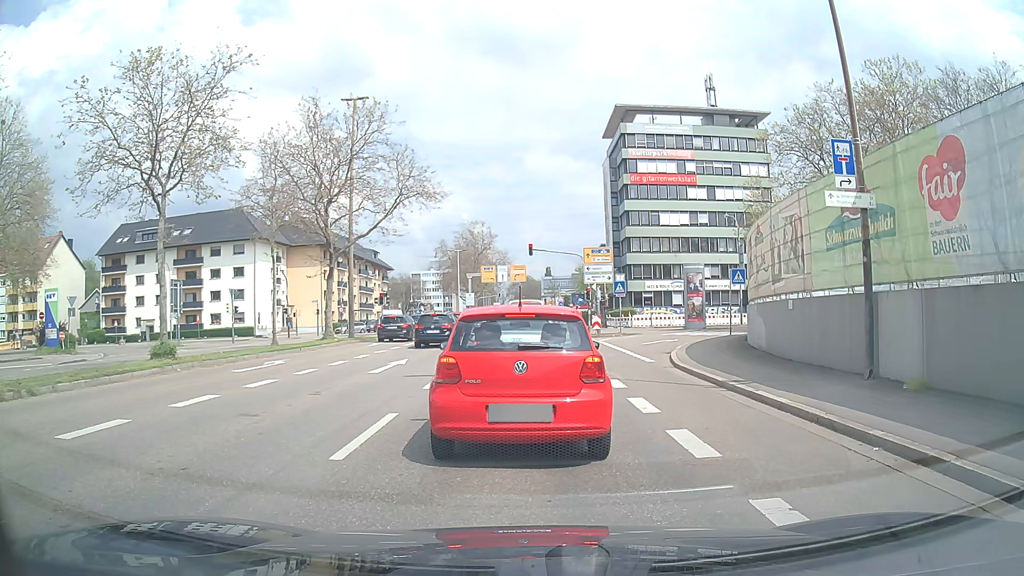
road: secondary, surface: asphalt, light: Day
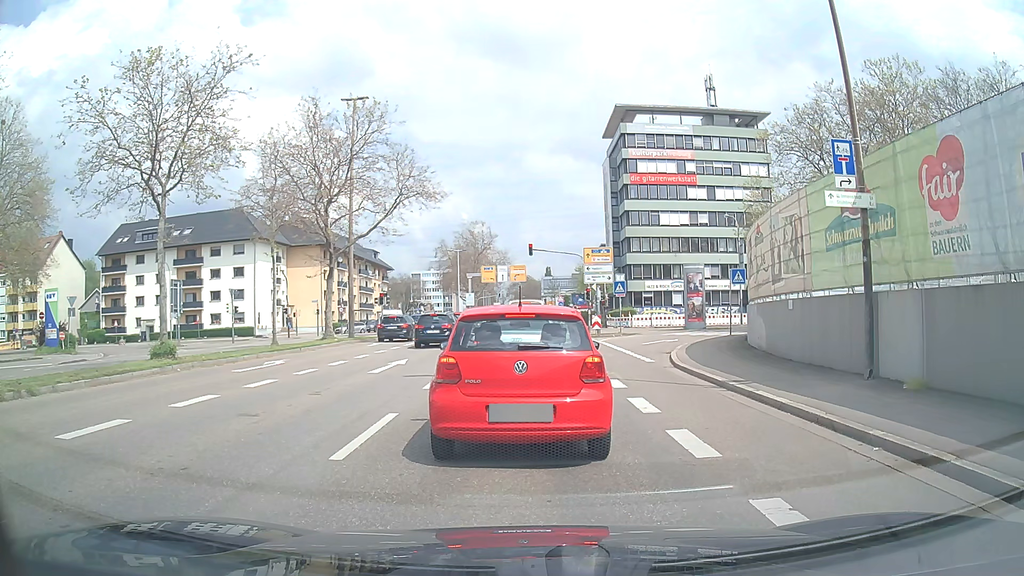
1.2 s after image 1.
(0.0, 0.0) m; 0°
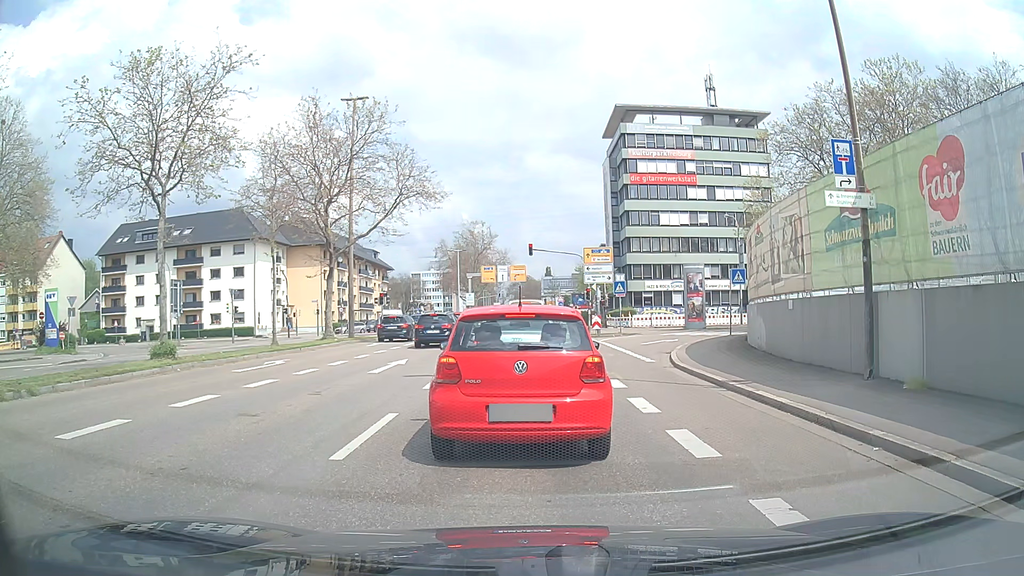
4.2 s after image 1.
(0.0, 0.0) m; 0°
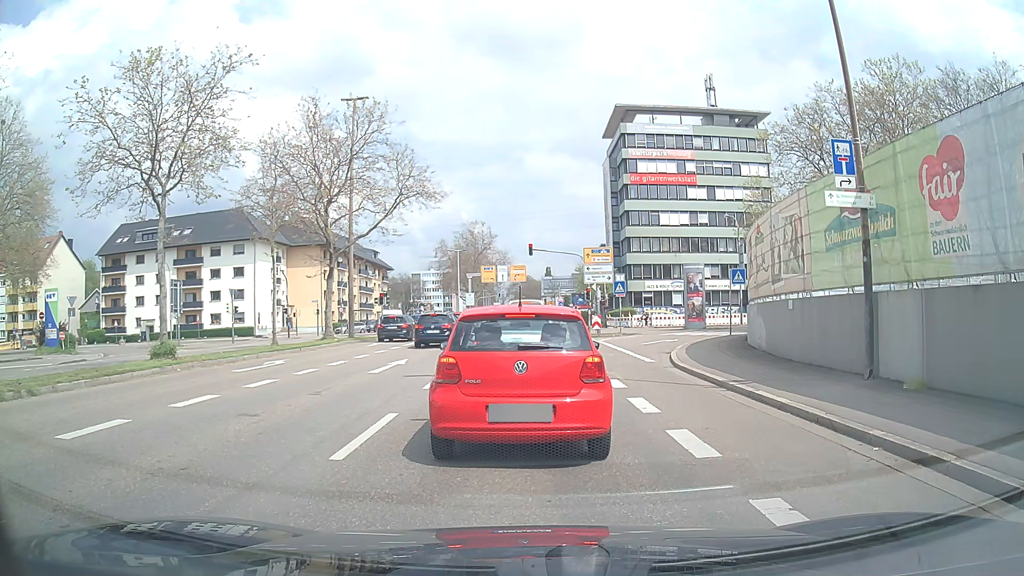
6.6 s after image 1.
(0.0, 0.0) m; 0°
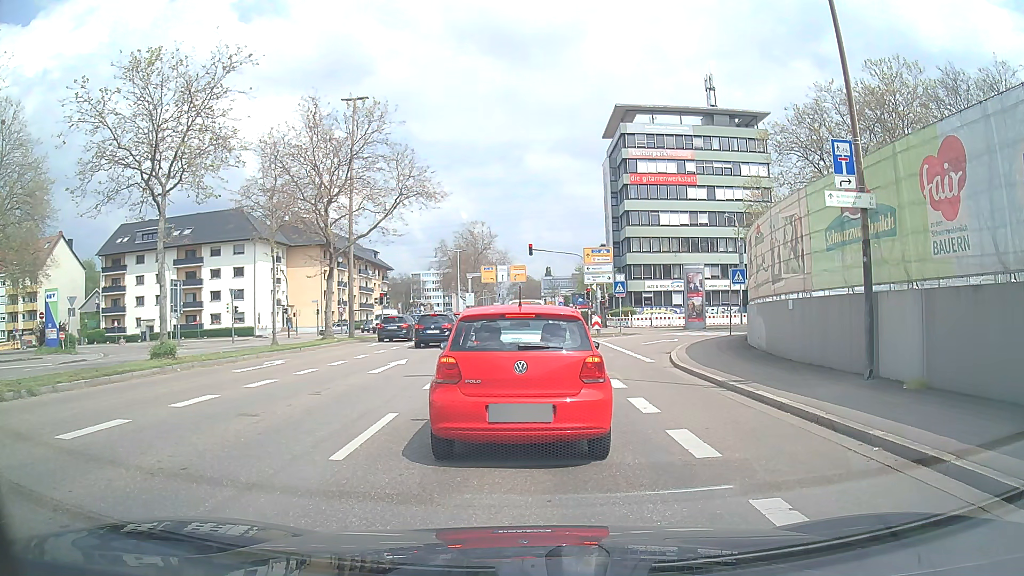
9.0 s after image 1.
(0.0, 0.0) m; 0°
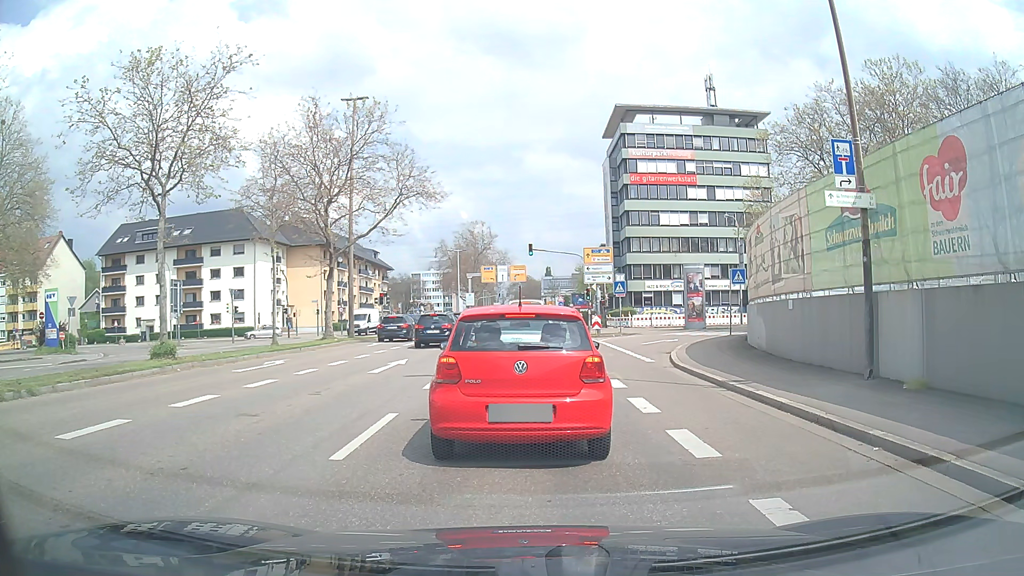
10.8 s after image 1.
(0.0, 0.0) m; 0°
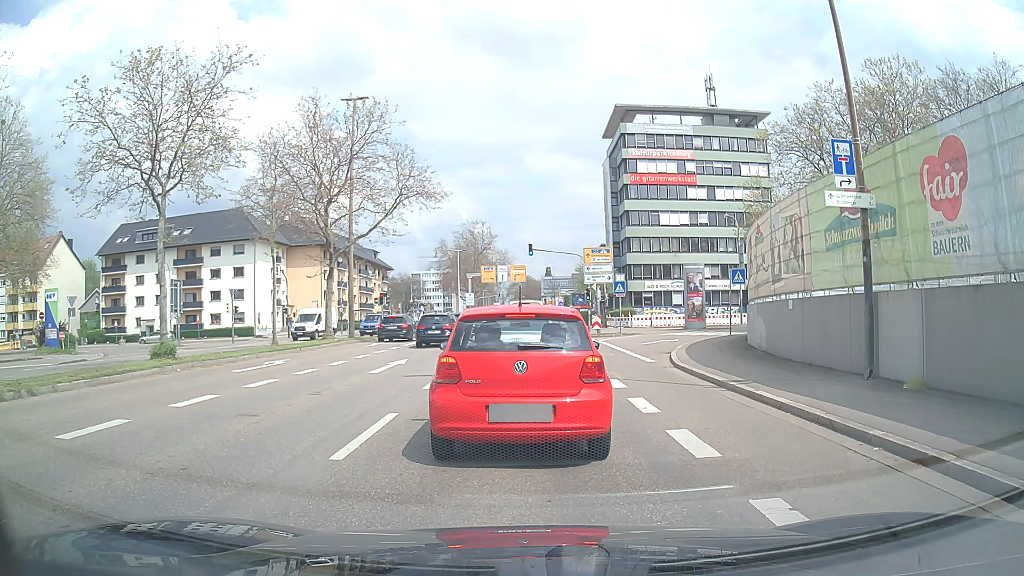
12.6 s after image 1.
(0.0, 0.0) m; 0°
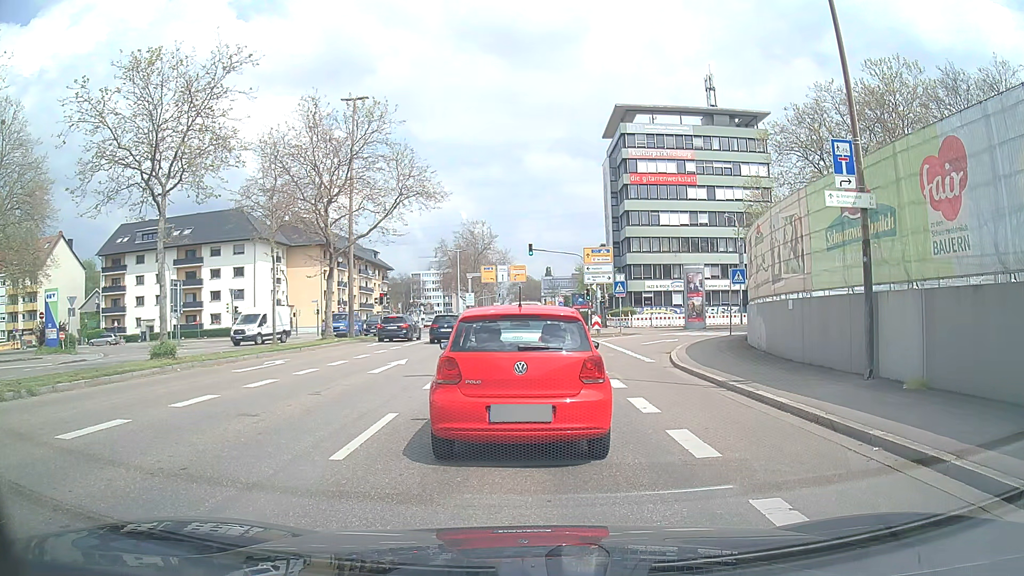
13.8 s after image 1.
(0.0, 0.0) m; 0°
(0, +10) (0, +20) (0, +30) (+1, +40) (+1, +50) (+1, +60) (+1, +70) (+1, +80) (+1, +90) (+1, +100) m
